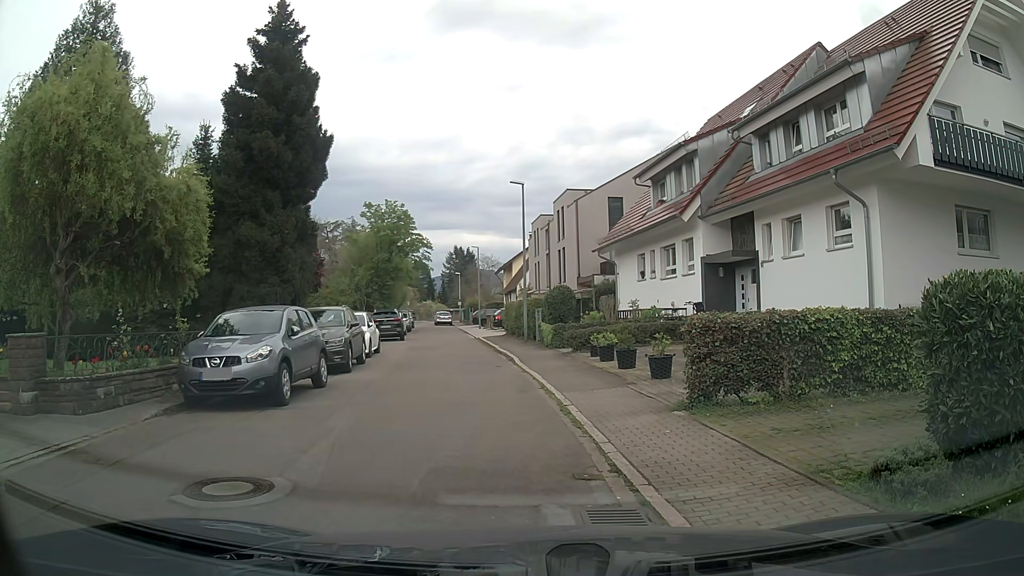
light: Day
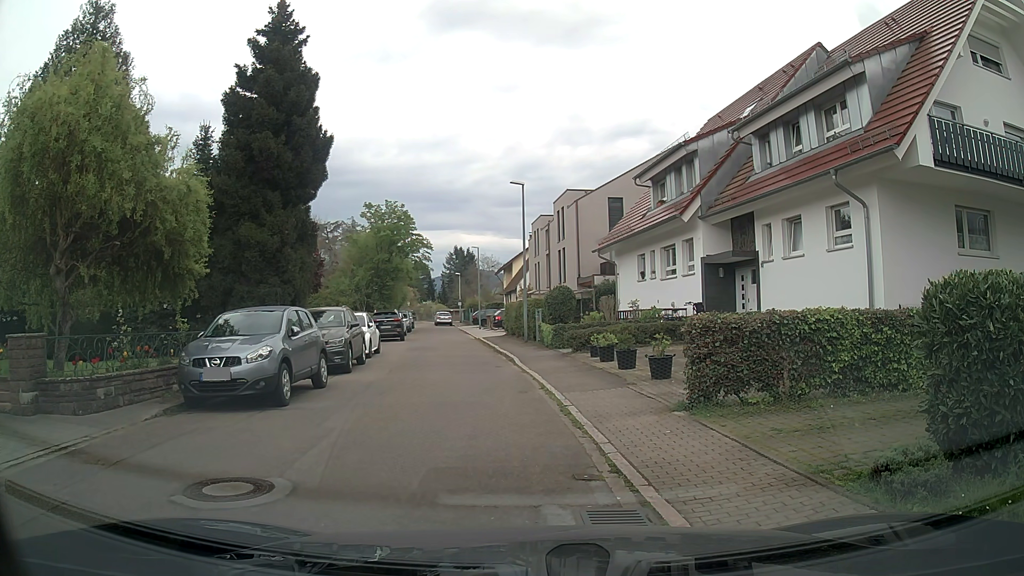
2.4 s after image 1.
(0.0, +0.1) m; 0°
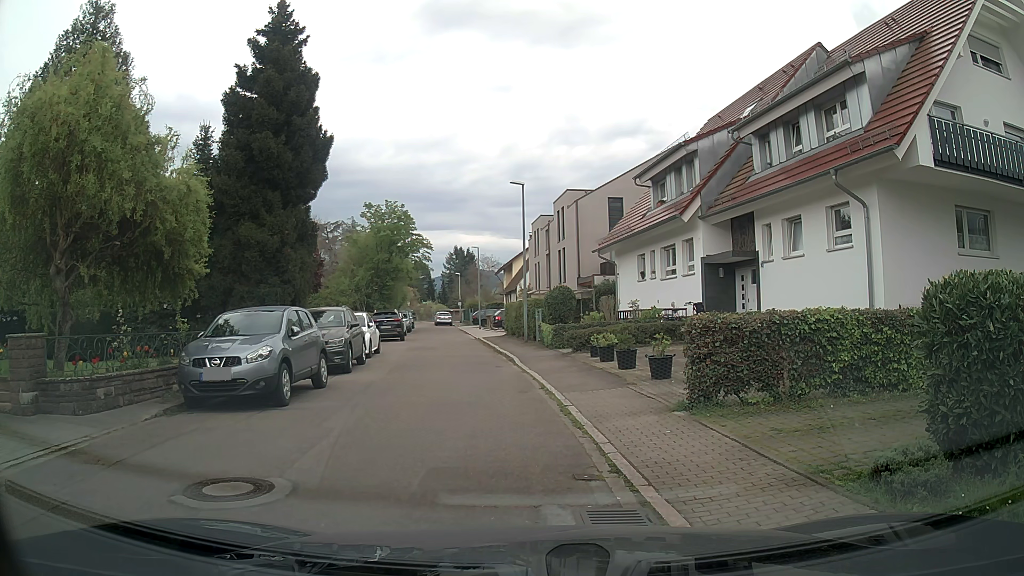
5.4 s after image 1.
(0.0, 0.0) m; 0°
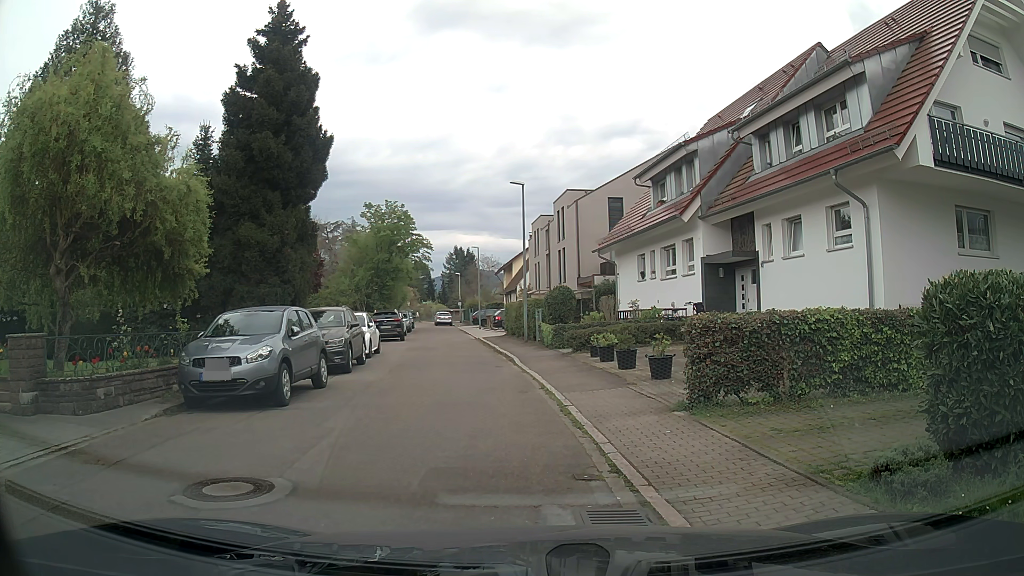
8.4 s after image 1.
(0.0, 0.0) m; 0°
